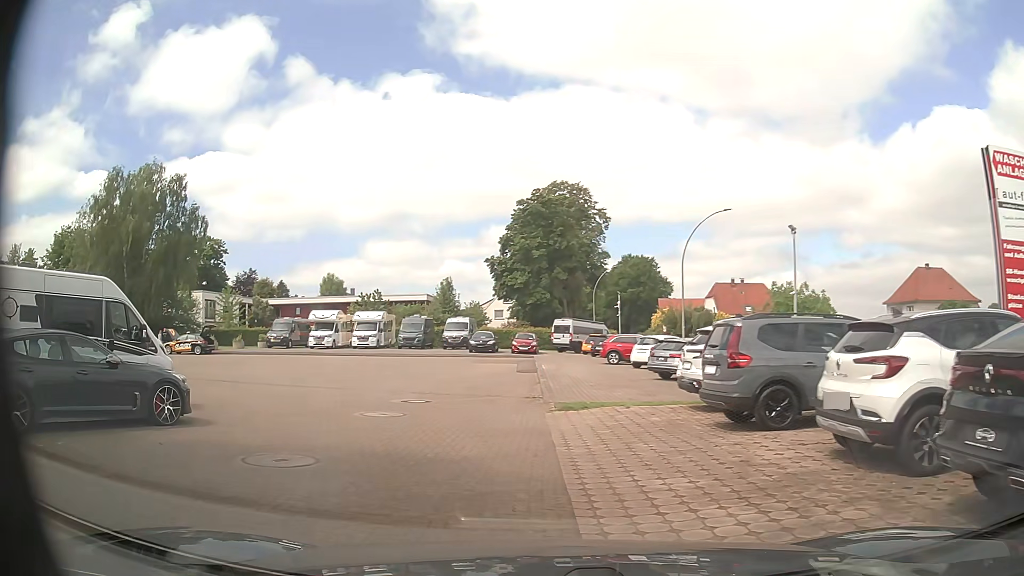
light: Day
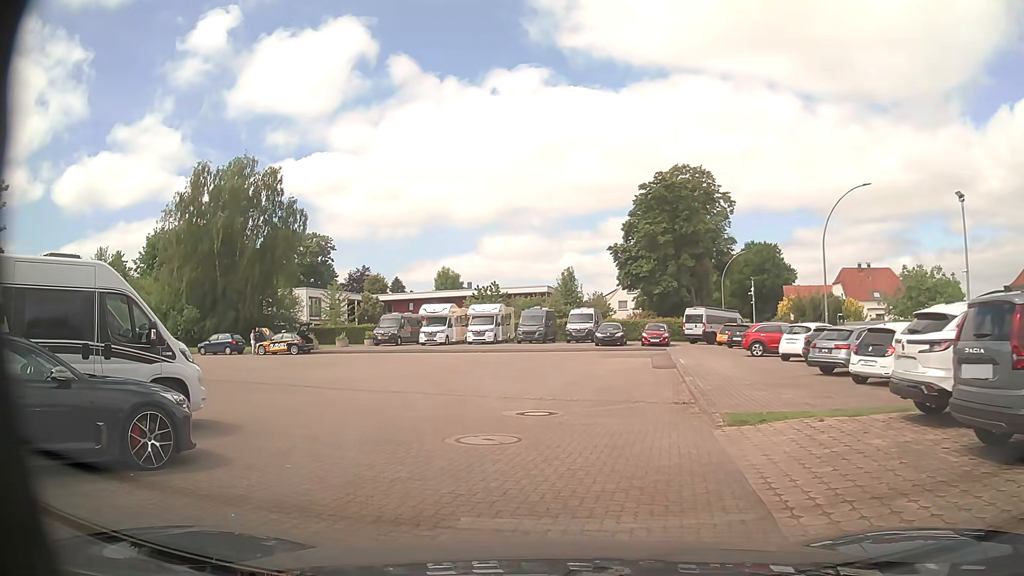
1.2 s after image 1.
(-0.5, +3.8) m; -12°
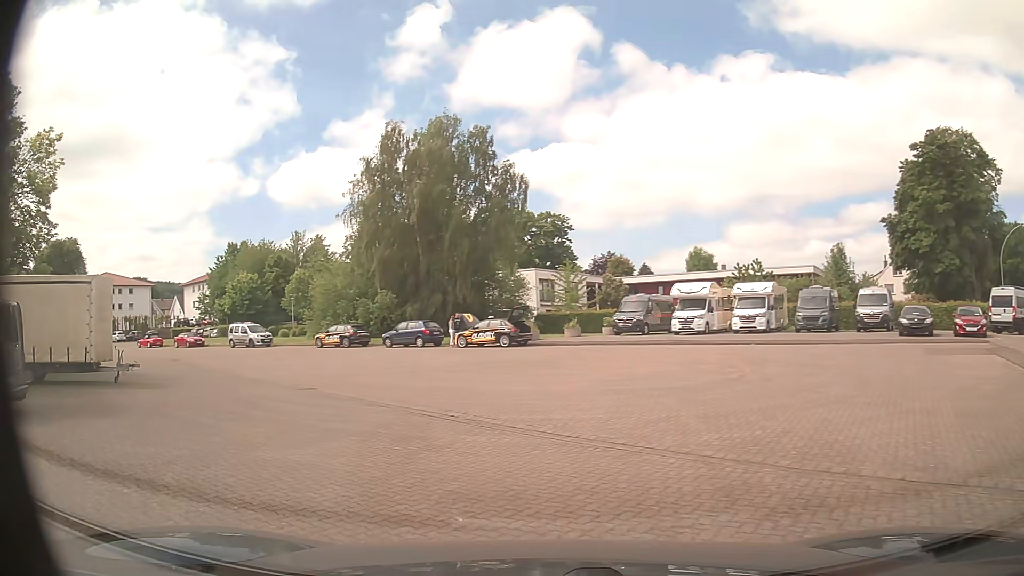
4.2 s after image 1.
(-1.5, +10.6) m; -21°
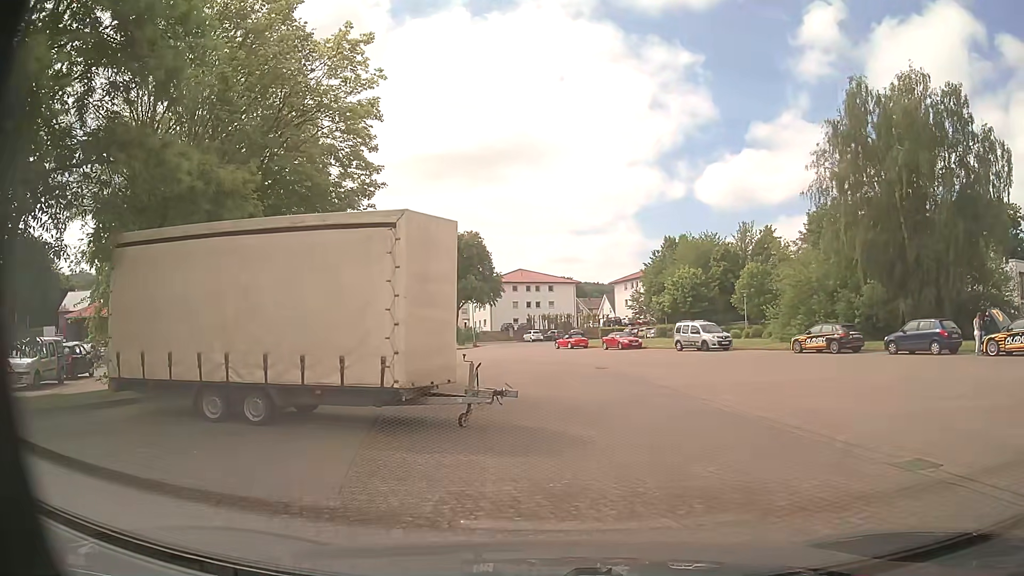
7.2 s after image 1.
(-4.1, +9.0) m; -38°
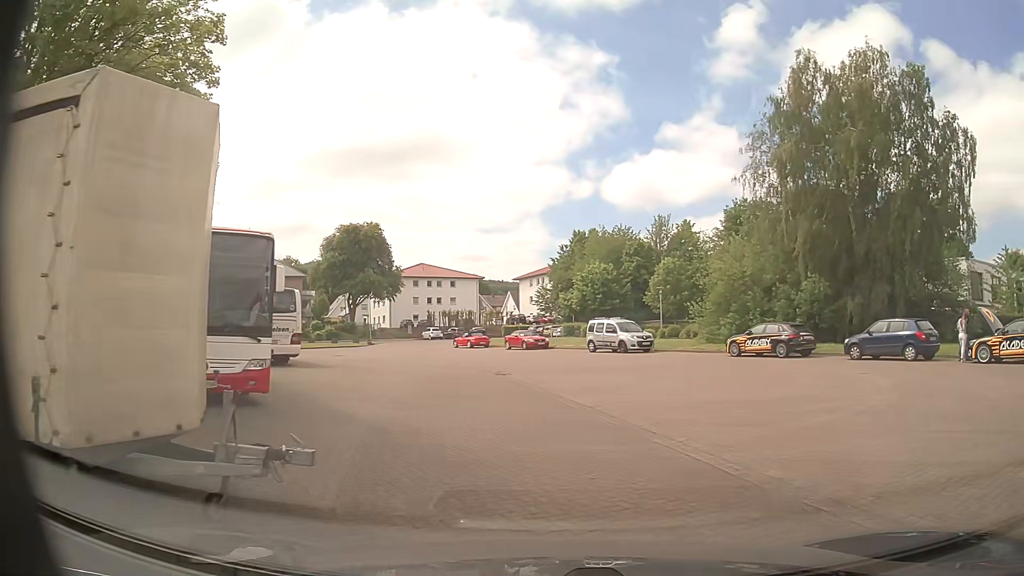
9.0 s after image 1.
(+0.2, +5.0) m; +7°
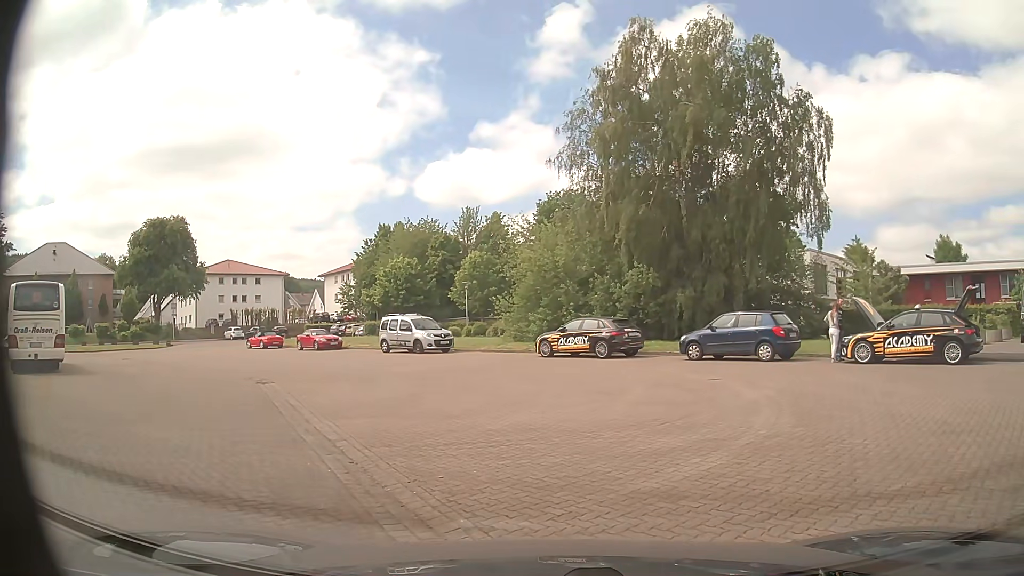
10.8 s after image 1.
(+0.6, +4.0) m; +16°
